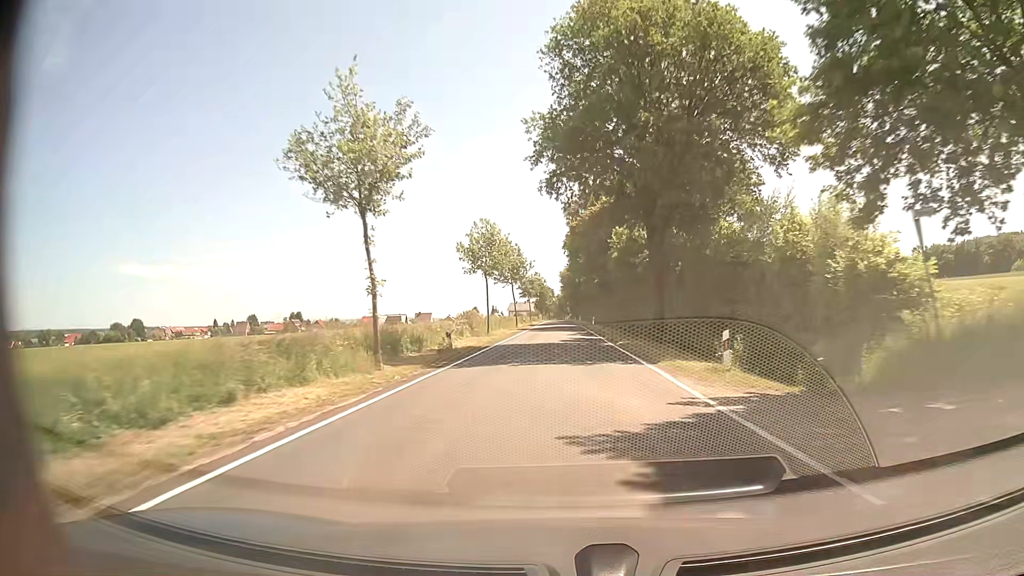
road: tertiary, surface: asphalt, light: Day
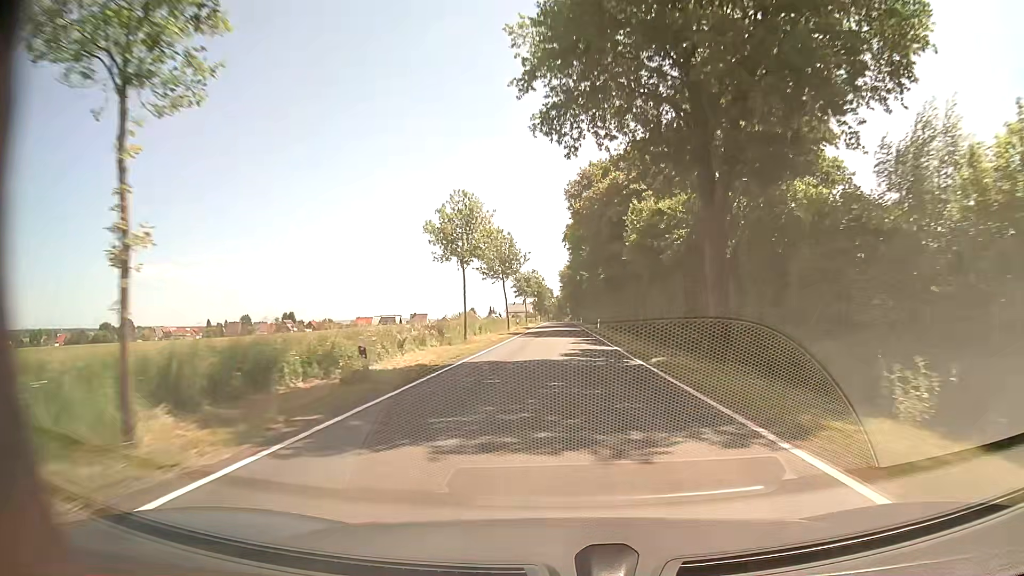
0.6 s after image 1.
(0.0, +11.4) m; 0°
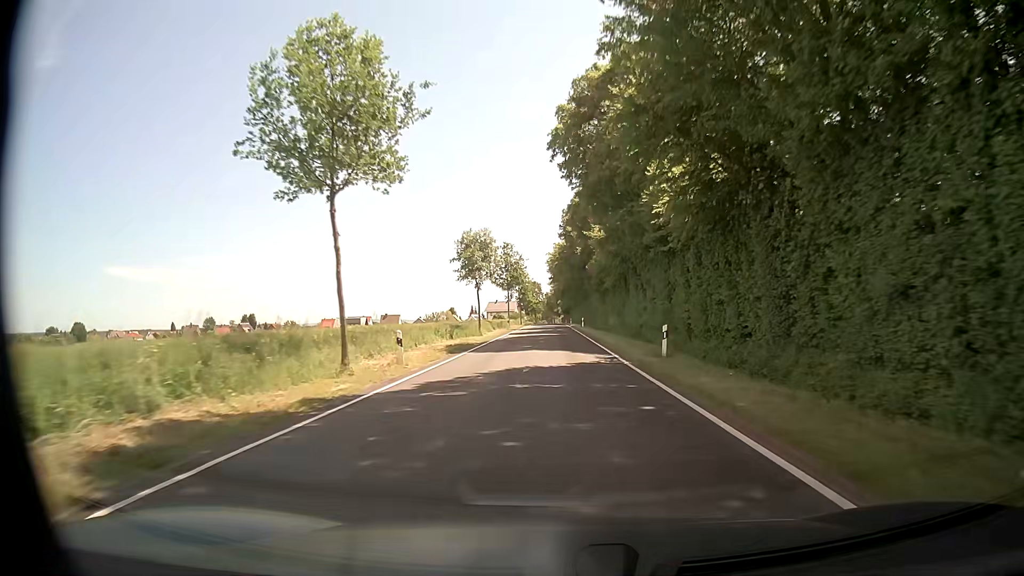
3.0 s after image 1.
(+0.7, +46.6) m; +1°
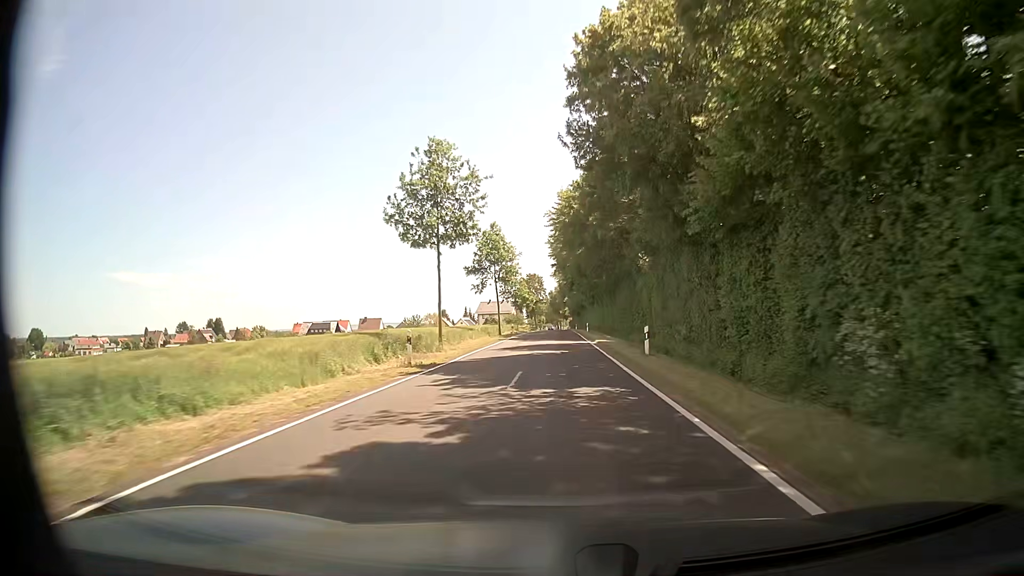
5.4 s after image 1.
(-0.1, +48.2) m; 0°
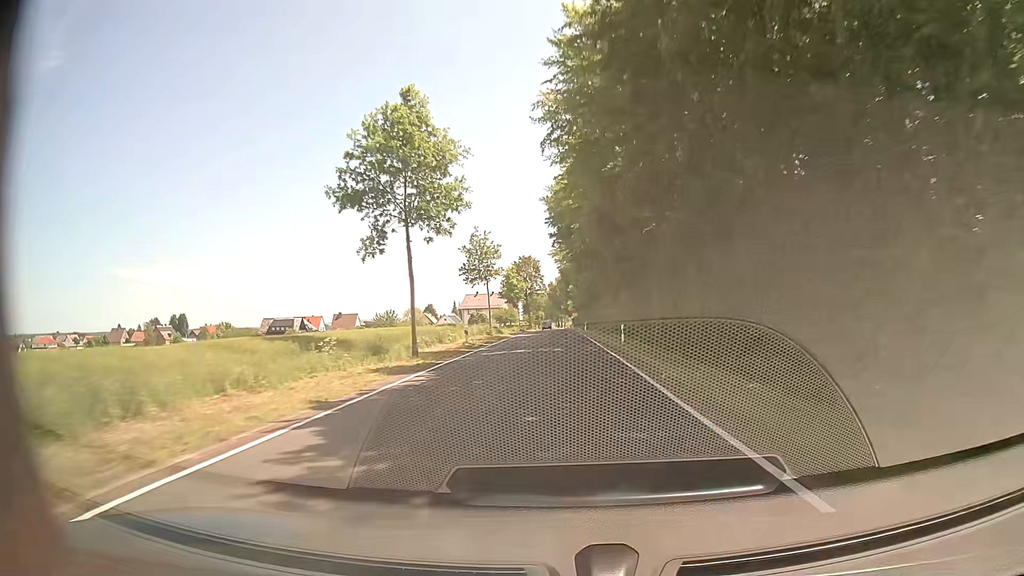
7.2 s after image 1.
(-0.2, +37.1) m; 0°
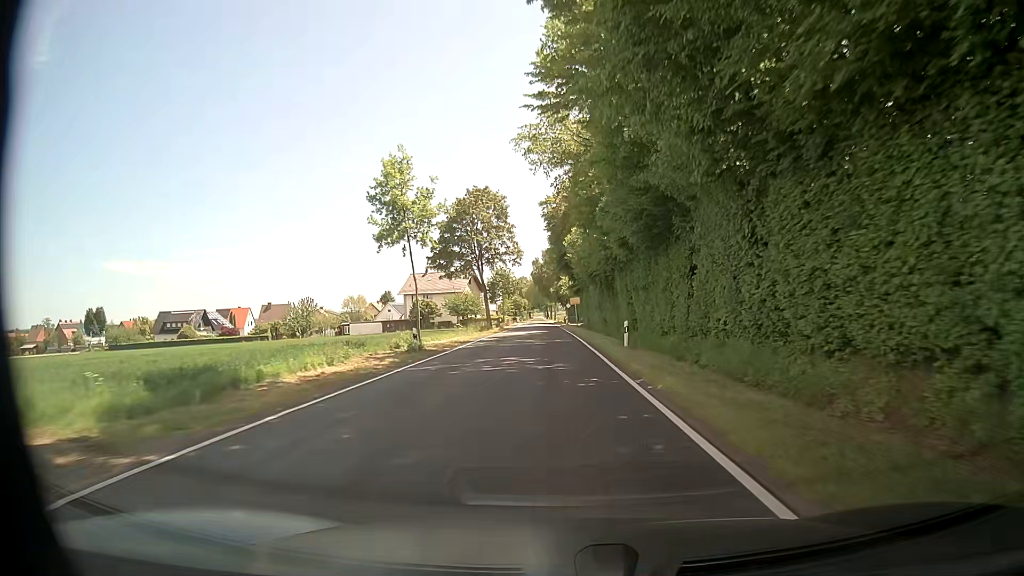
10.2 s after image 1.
(+0.6, +58.8) m; 0°
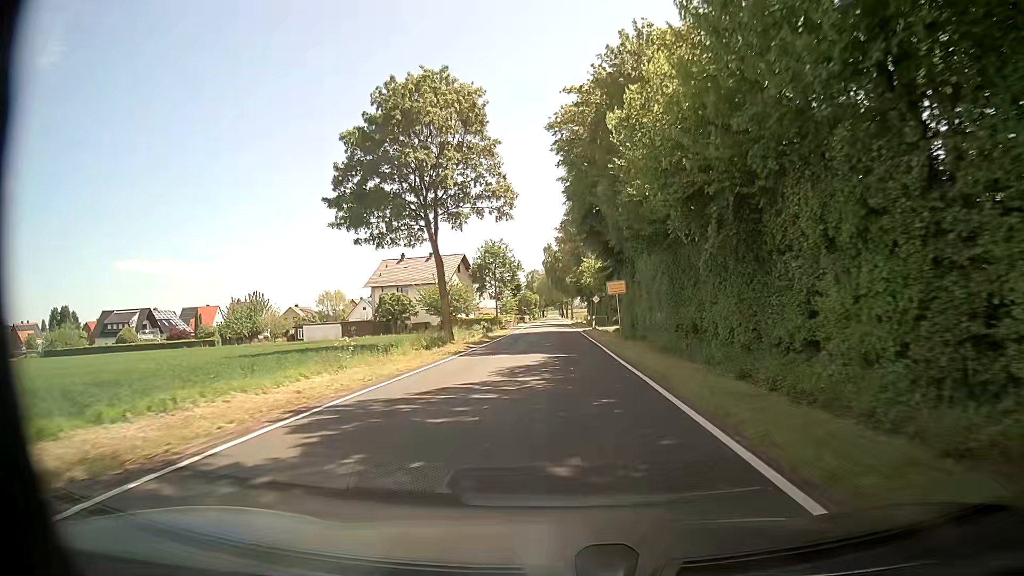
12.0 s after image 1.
(-0.1, +30.8) m; 0°
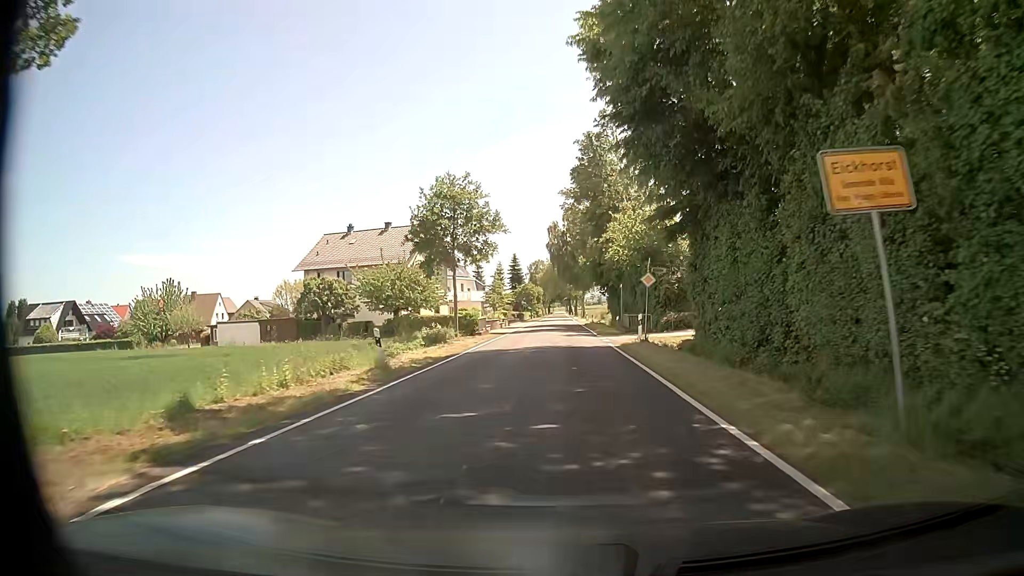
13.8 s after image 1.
(-0.1, +27.5) m; -1°
(0, +10) (0, +20) (0, +30) (0, +40) (0, +50) (0, +60) (0, +70) (0, +80) (0, +90) (0, +100) m
